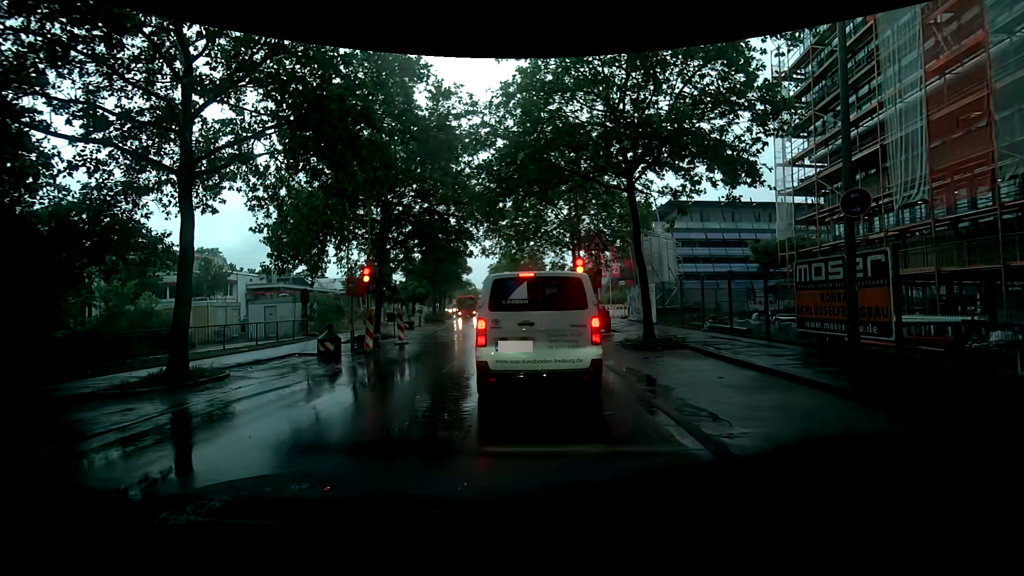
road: tertiary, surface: asphalt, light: Day
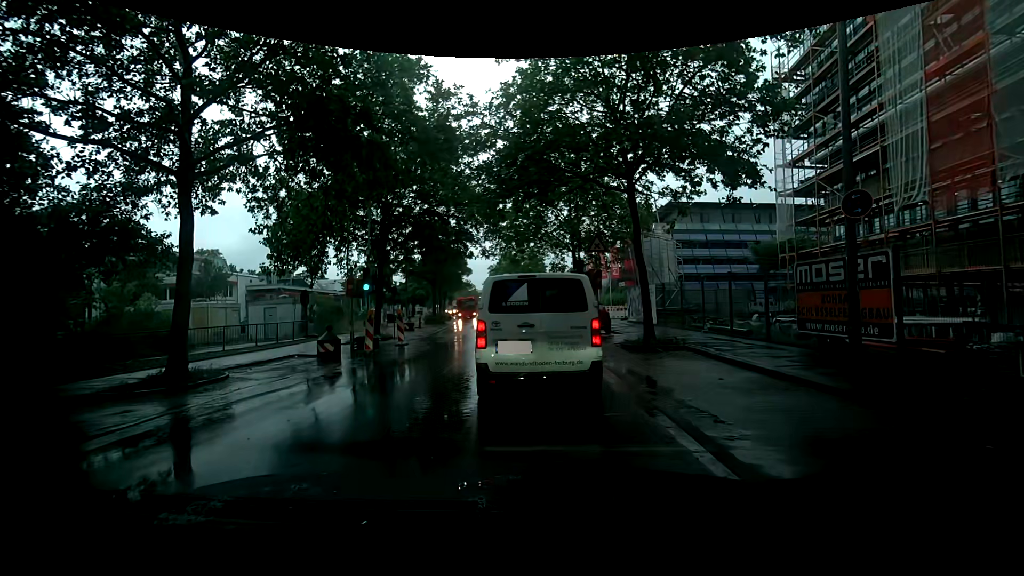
(0.0, 0.0) m; 0°
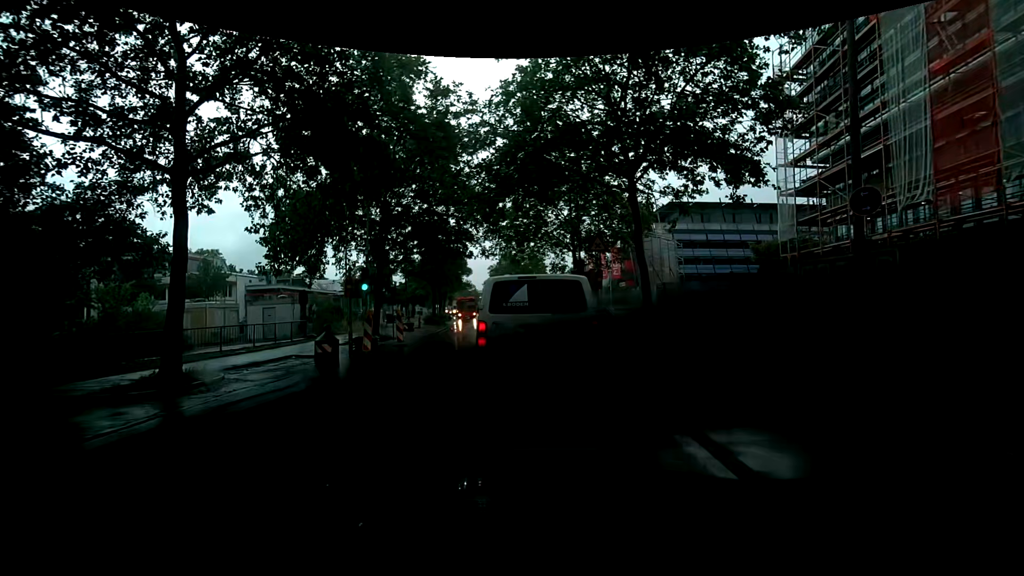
(0.0, +0.2) m; 0°
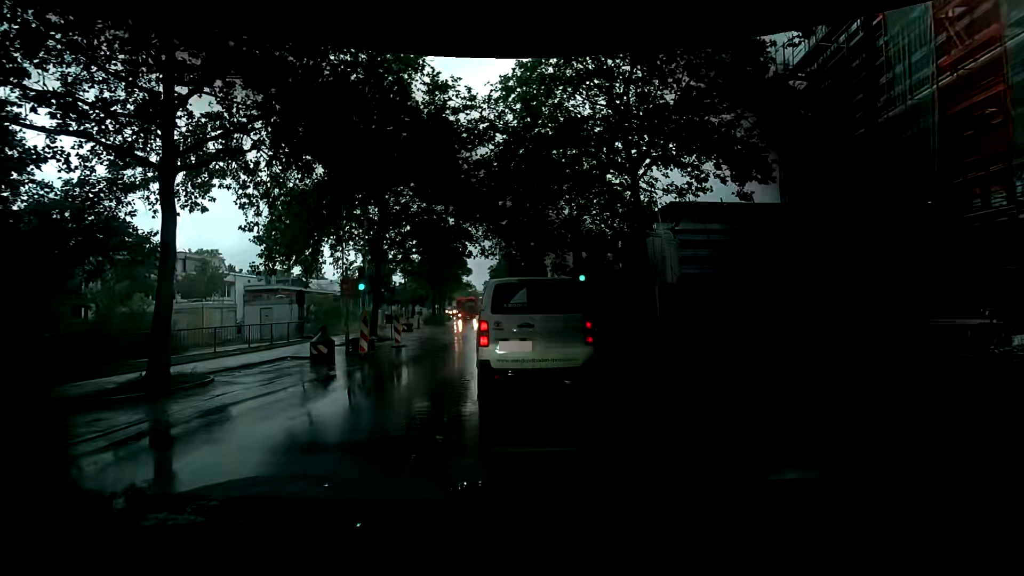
(0.0, +0.4) m; 0°
